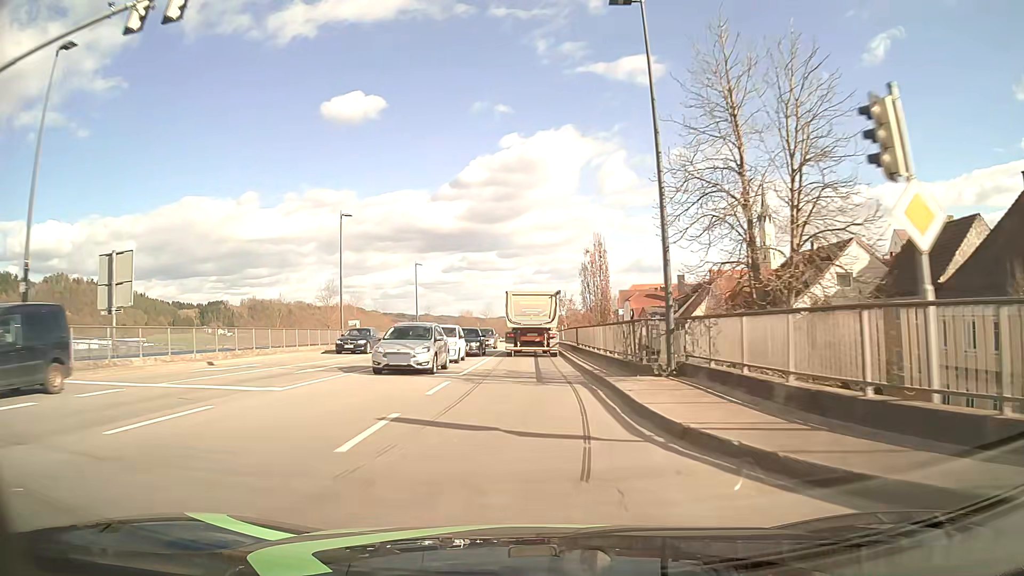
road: primary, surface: asphalt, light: Day
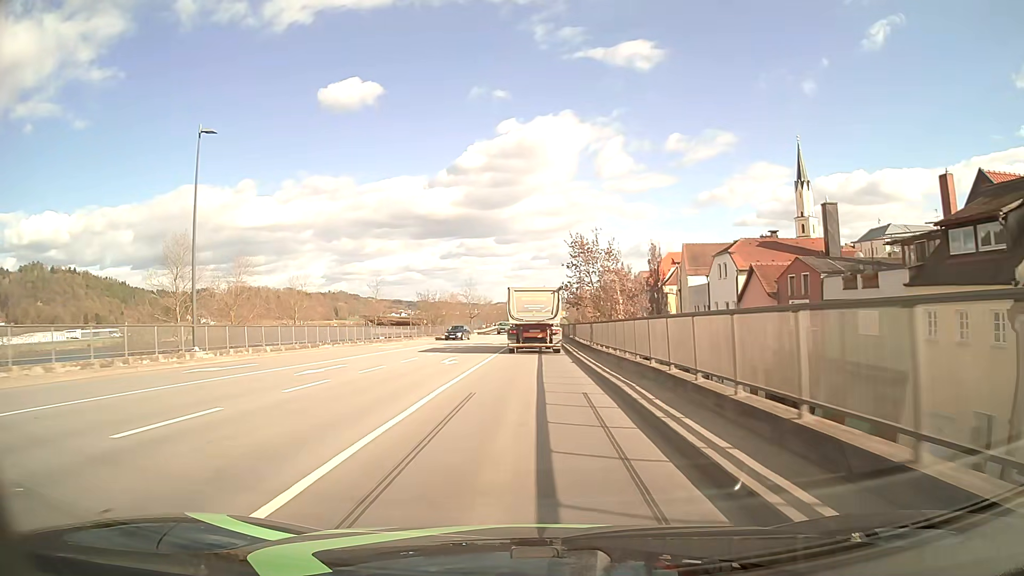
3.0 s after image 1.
(+0.1, +51.3) m; 0°
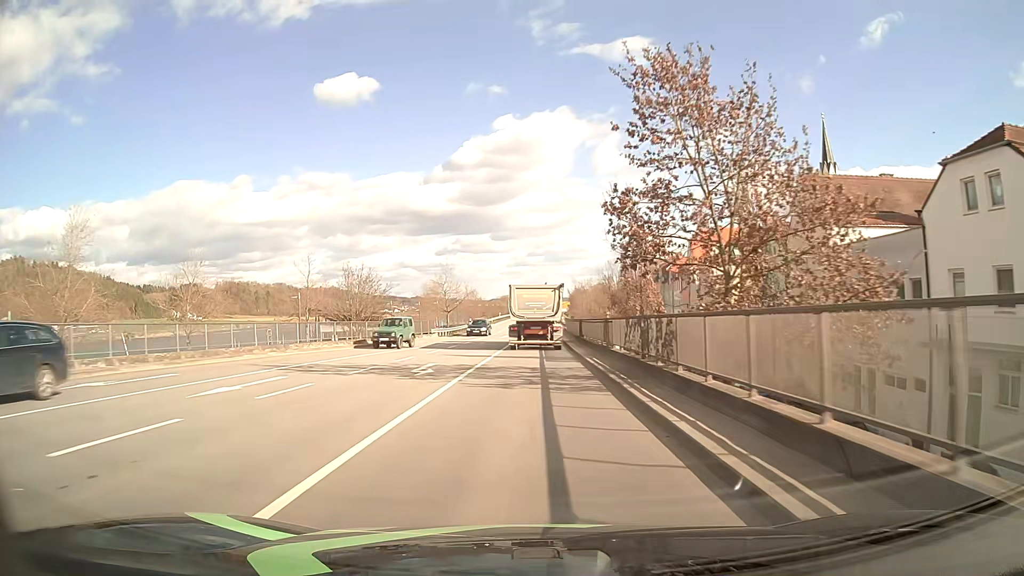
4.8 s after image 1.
(0.0, +31.3) m; 0°
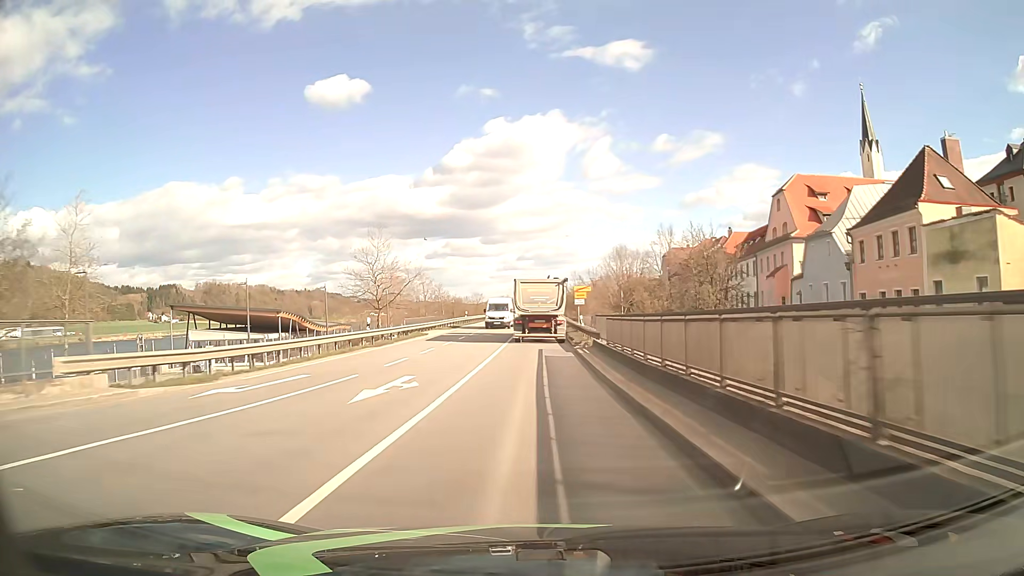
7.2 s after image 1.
(+0.3, +42.3) m; +1°
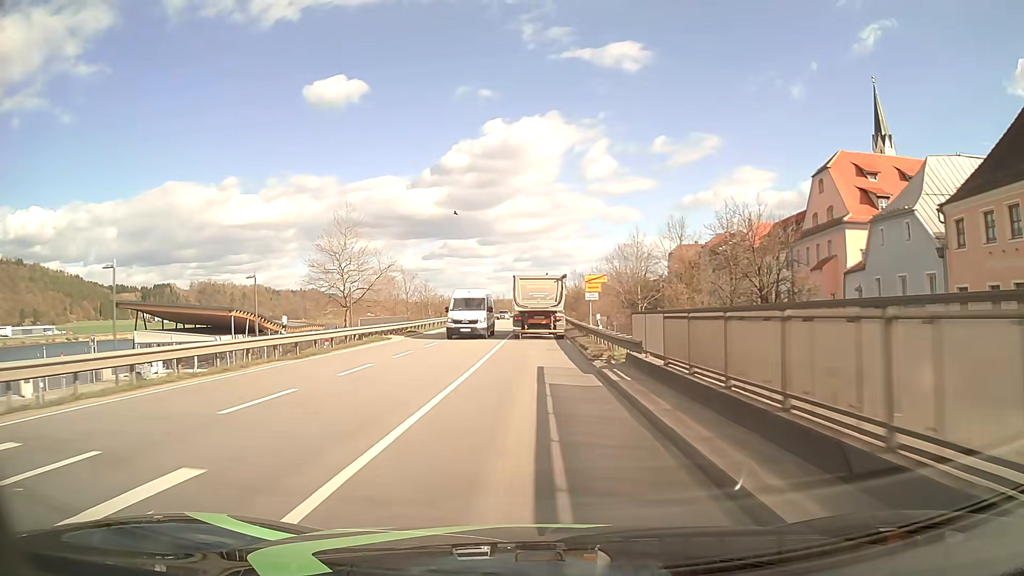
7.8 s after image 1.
(0.0, +10.6) m; 0°
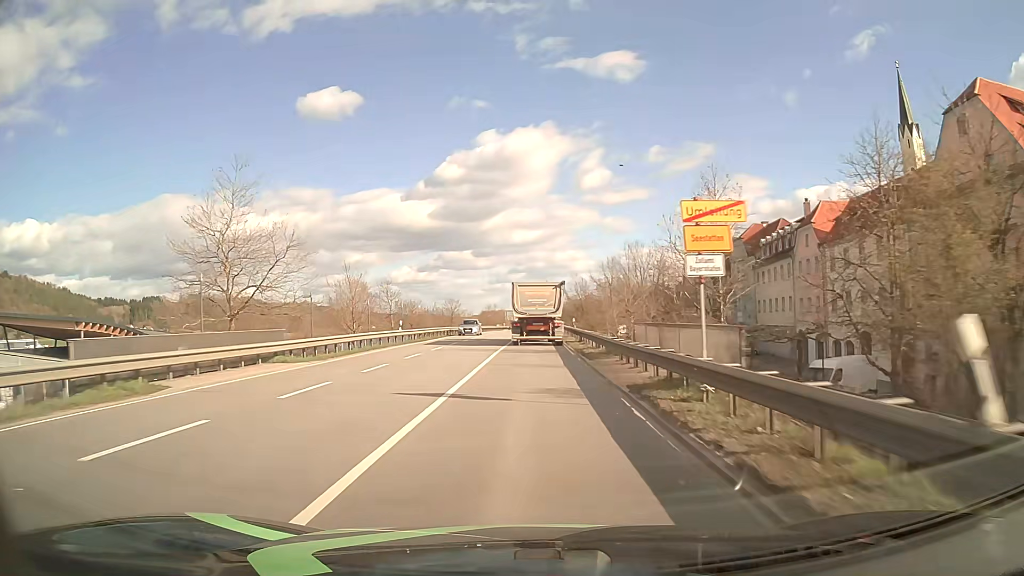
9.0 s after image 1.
(+0.1, +21.3) m; 0°
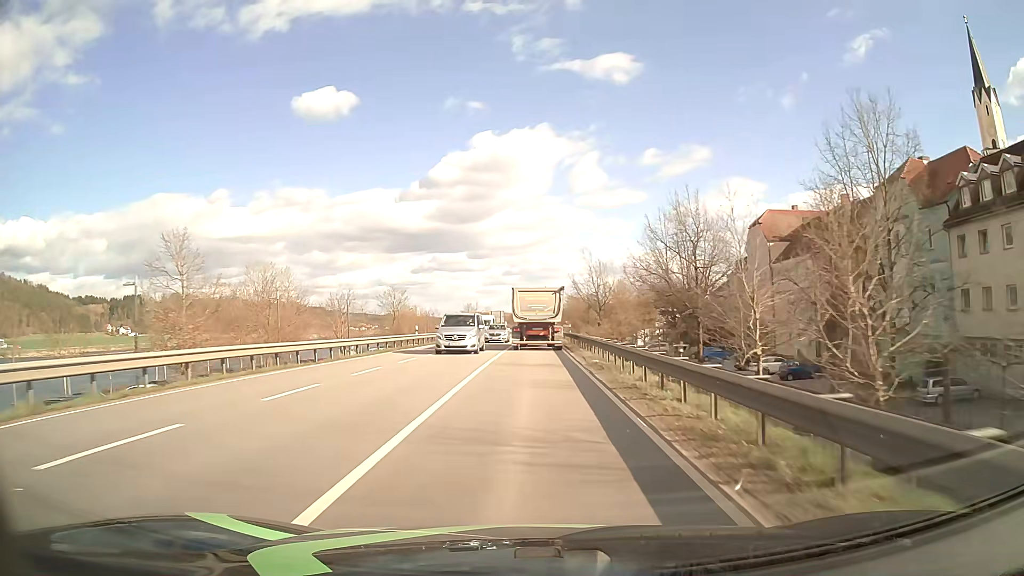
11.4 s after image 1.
(+0.2, +42.4) m; 0°
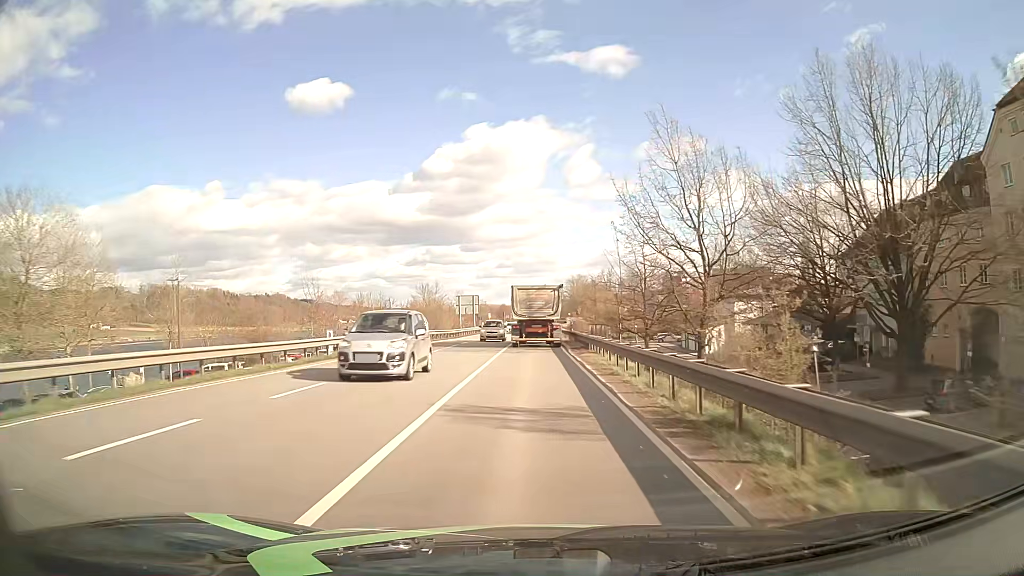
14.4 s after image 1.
(+0.5, +53.5) m; +1°
(0, +10) (0, +20) (0, +30) (0, +40) (0, +50) (0, +60) (0, +70) (+1, +80) (+1, +90) (+1, +100) m
